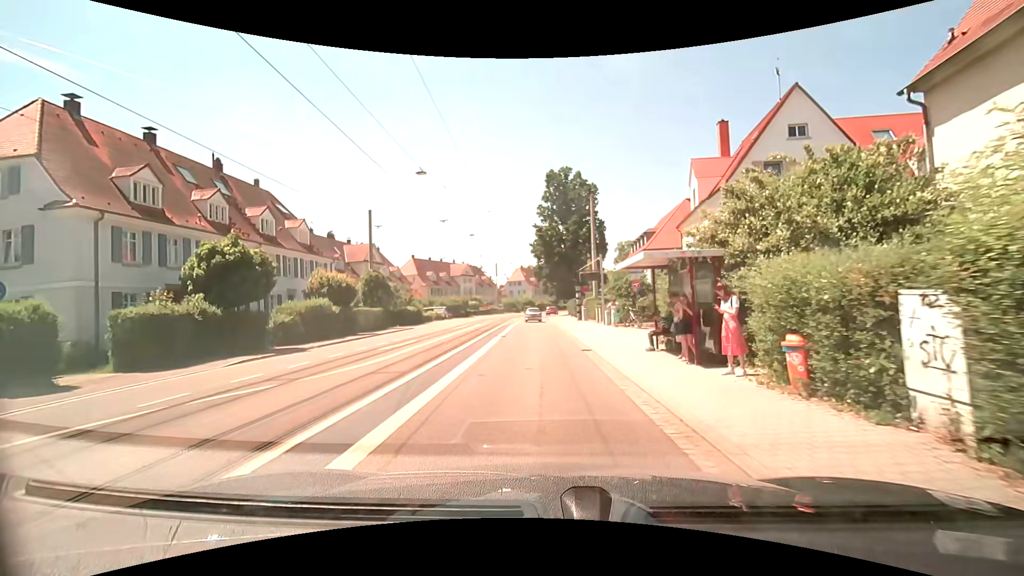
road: tertiary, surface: asphalt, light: Day
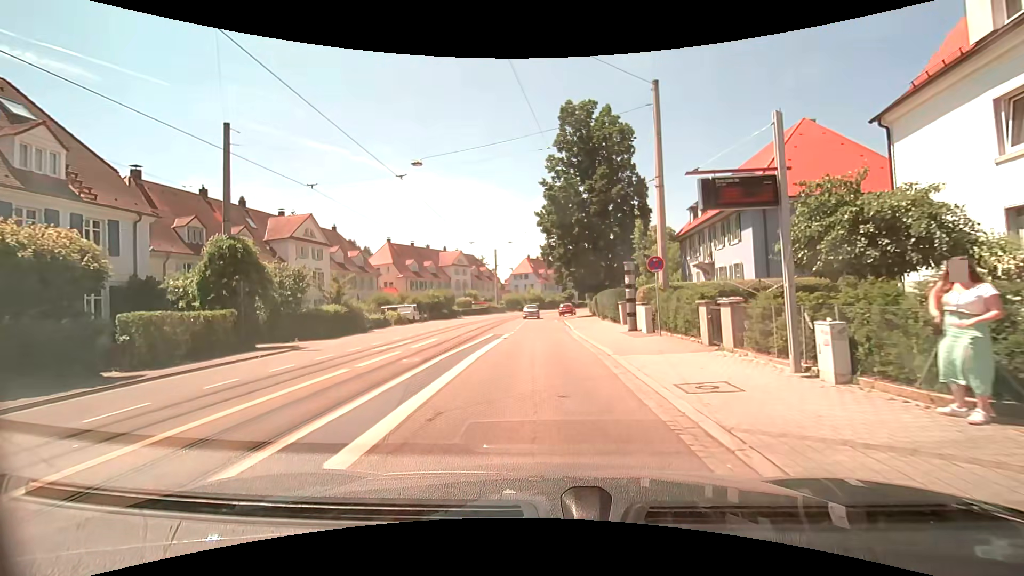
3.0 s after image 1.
(-0.4, +22.5) m; -1°
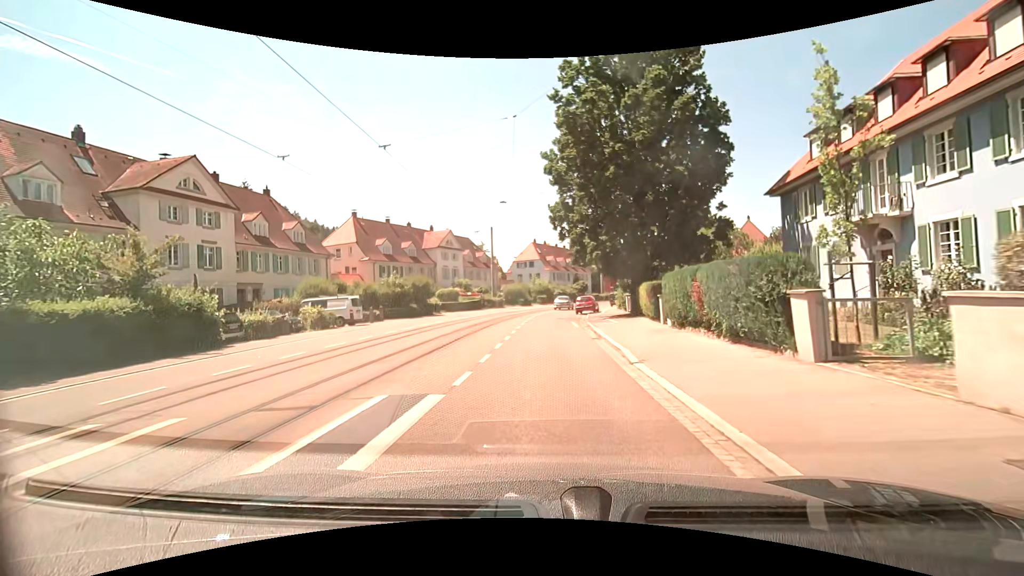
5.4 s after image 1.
(-0.3, +18.1) m; -1°
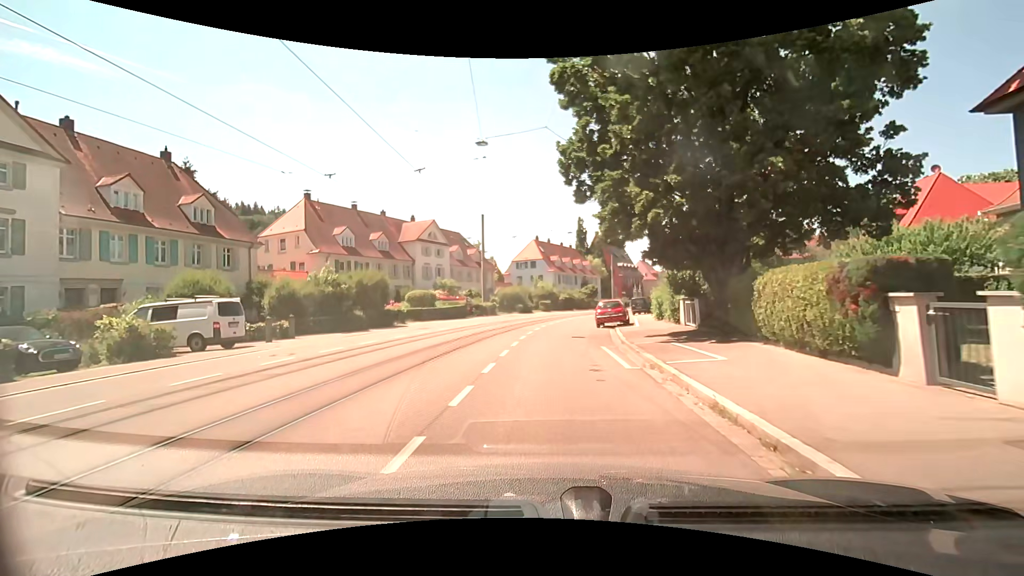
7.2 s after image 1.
(-0.2, +13.8) m; -1°
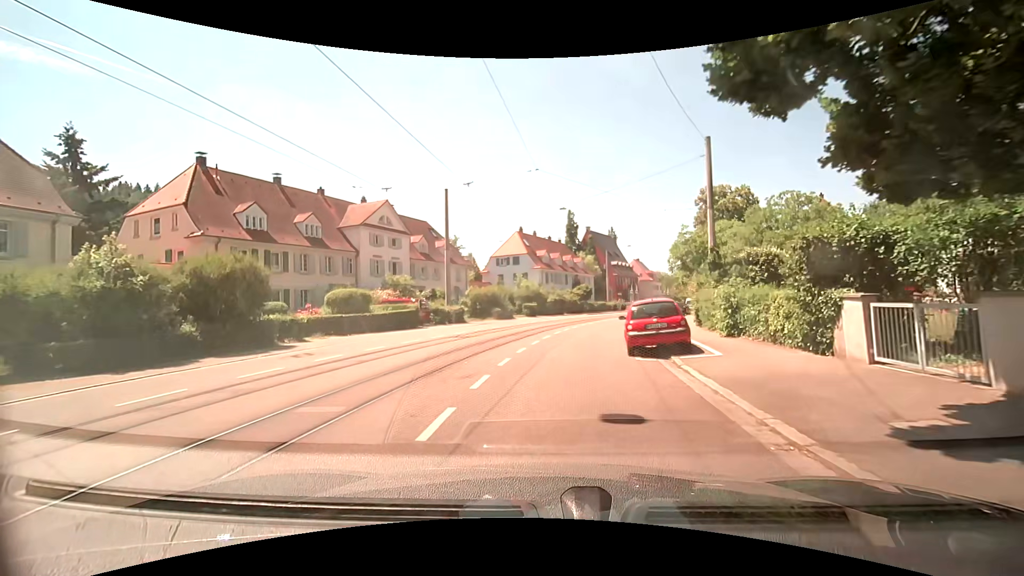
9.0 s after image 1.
(+0.1, +13.4) m; +1°
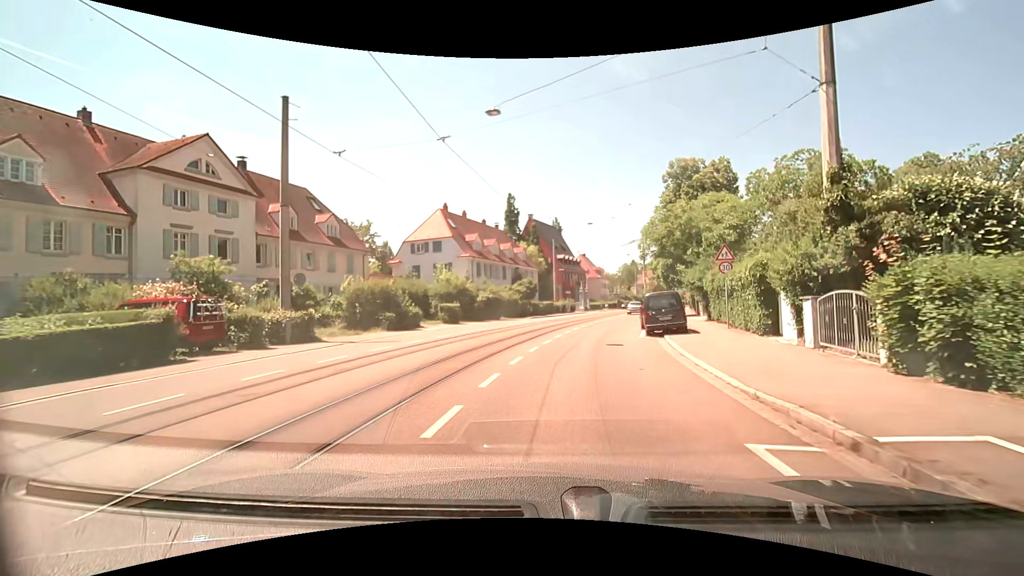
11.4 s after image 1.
(+1.0, +17.8) m; +8°
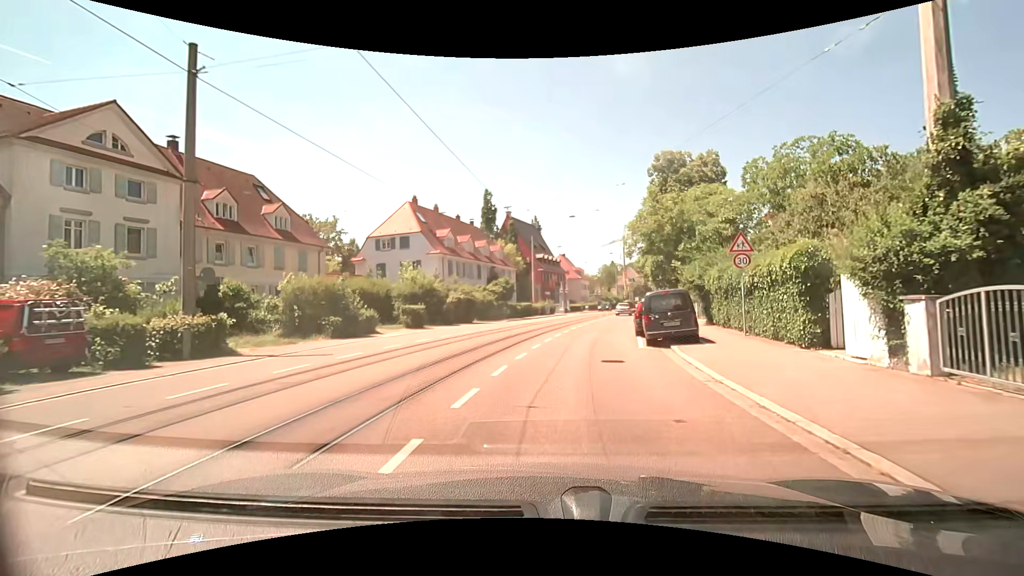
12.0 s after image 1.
(+0.1, +4.5) m; +3°
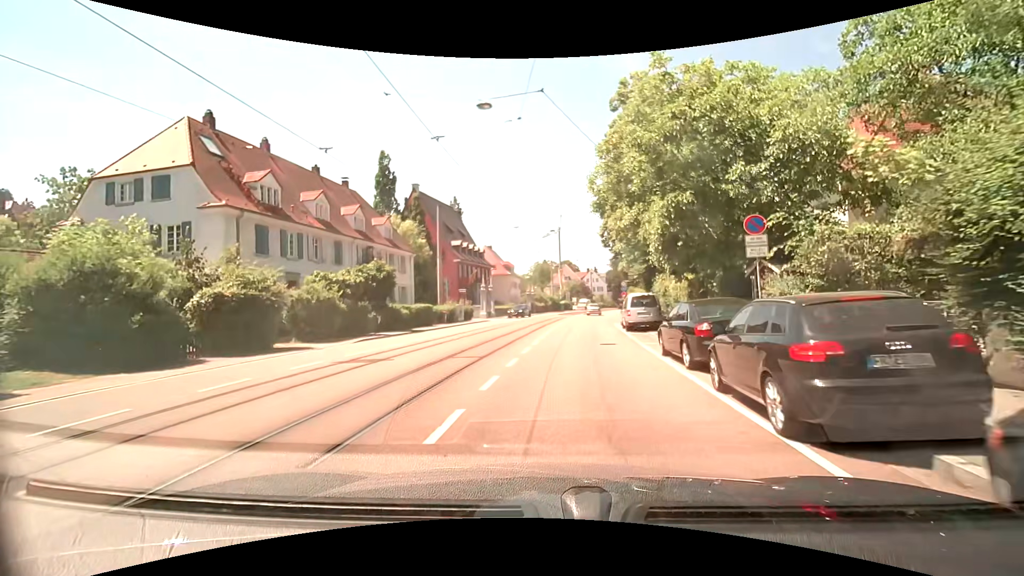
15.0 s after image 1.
(+1.4, +22.4) m; +7°
(0, +10) (+1, +20) (+2, +30) (+3, +40) (+4, +50) (+6, +60) (+7, +70) (+9, +79) (+11, +89) (+13, +99) m
